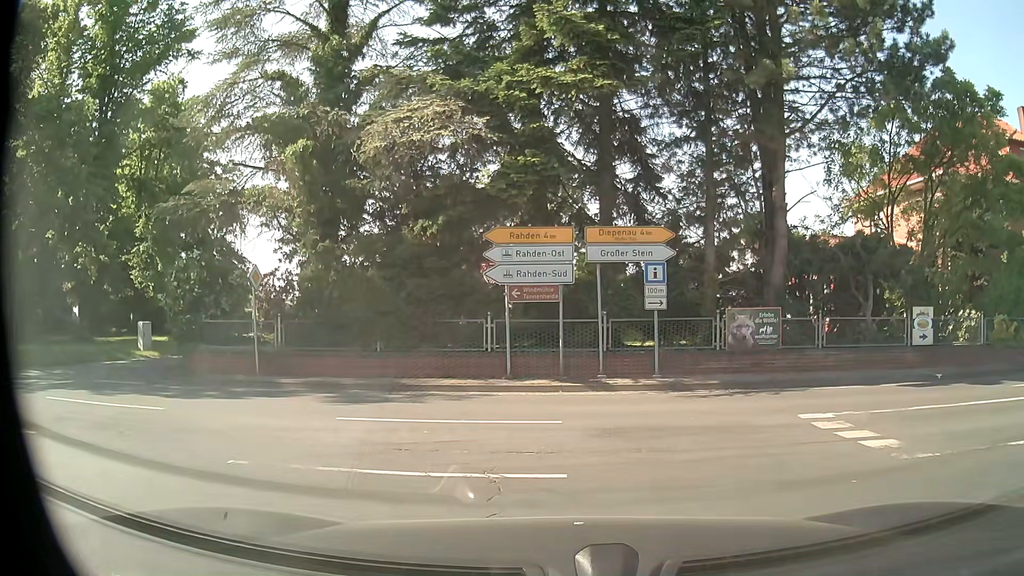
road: secondary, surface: asphalt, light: Day
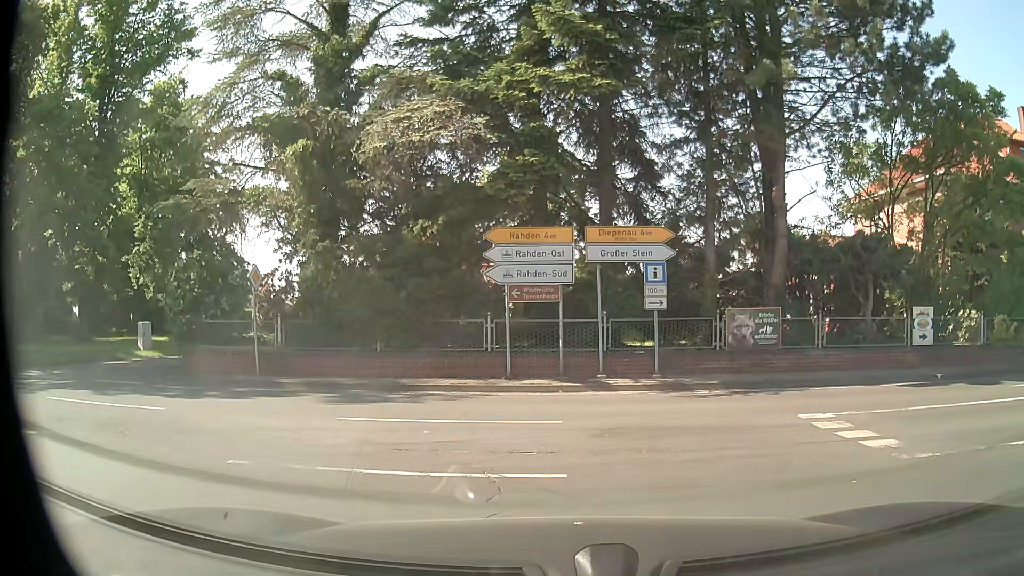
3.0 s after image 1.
(0.0, 0.0) m; 0°
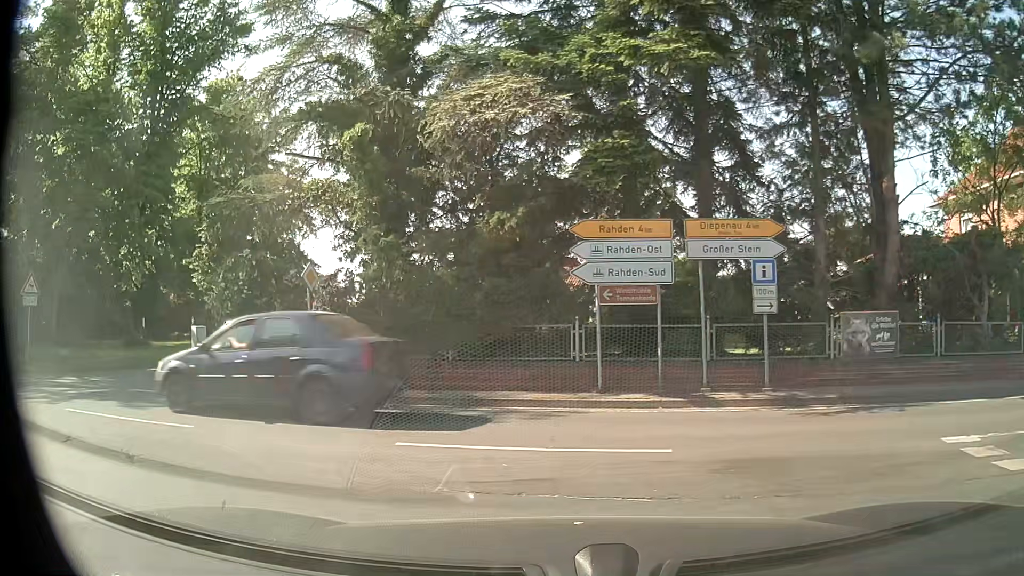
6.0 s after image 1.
(-0.1, +1.7) m; -7°
(-4, +9) (-13, +13) (-23, +15) (-32, +17) (-42, +21) (-51, +25) (-59, +30) (-67, +36) (-74, +43) (-81, +51) m
